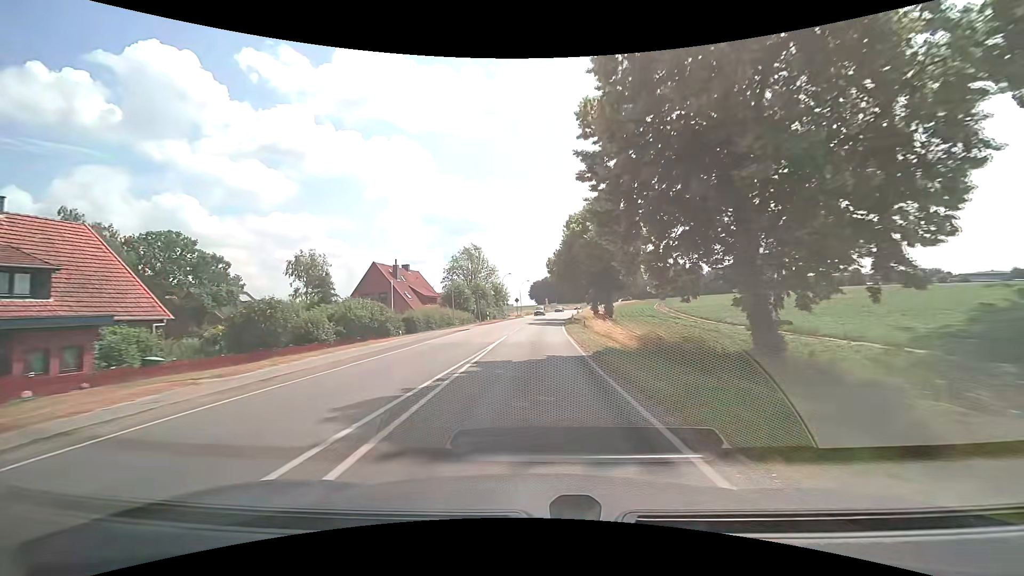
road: secondary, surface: asphalt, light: Day
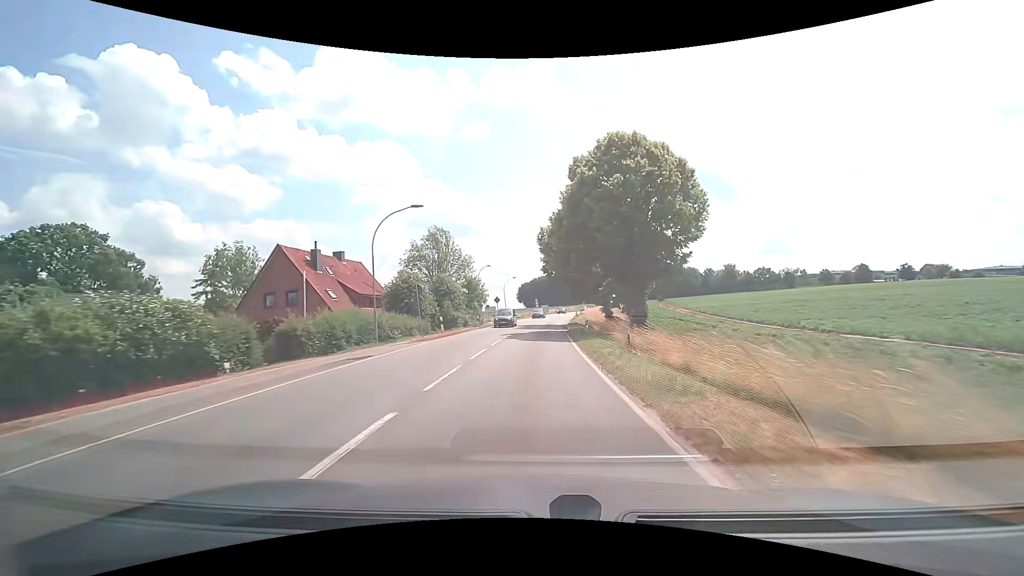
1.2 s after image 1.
(+0.3, +20.8) m; +2°
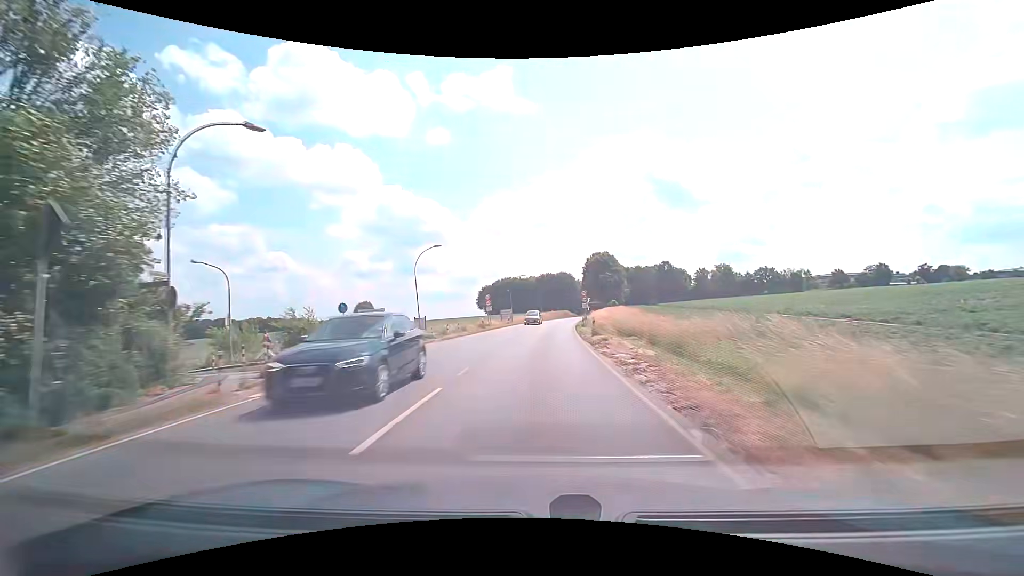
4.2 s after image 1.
(+1.3, +51.7) m; +3°
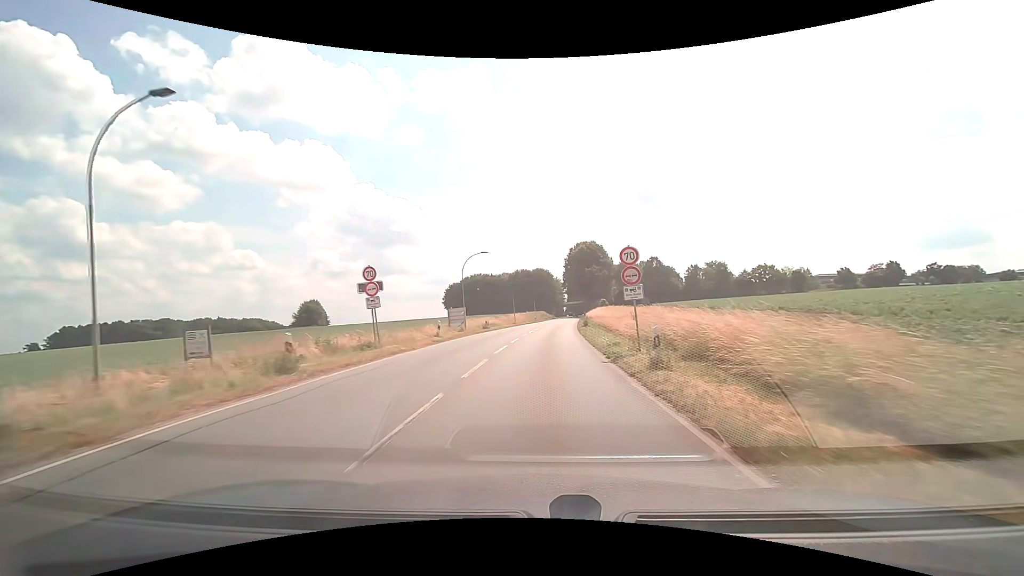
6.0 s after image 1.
(+1.0, +30.4) m; +3°
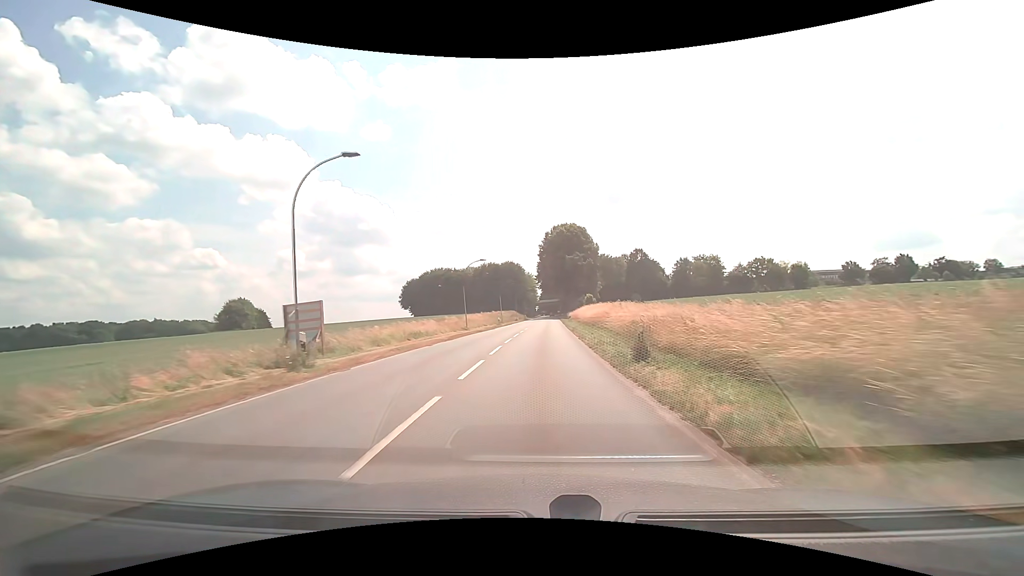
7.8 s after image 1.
(+0.9, +30.1) m; +3°
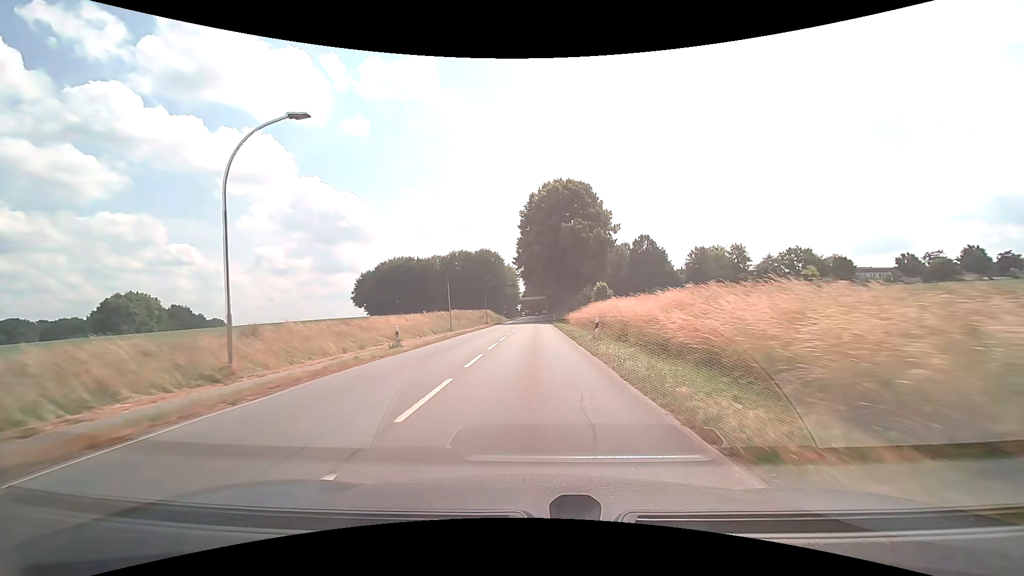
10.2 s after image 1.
(+0.8, +39.8) m; +2°
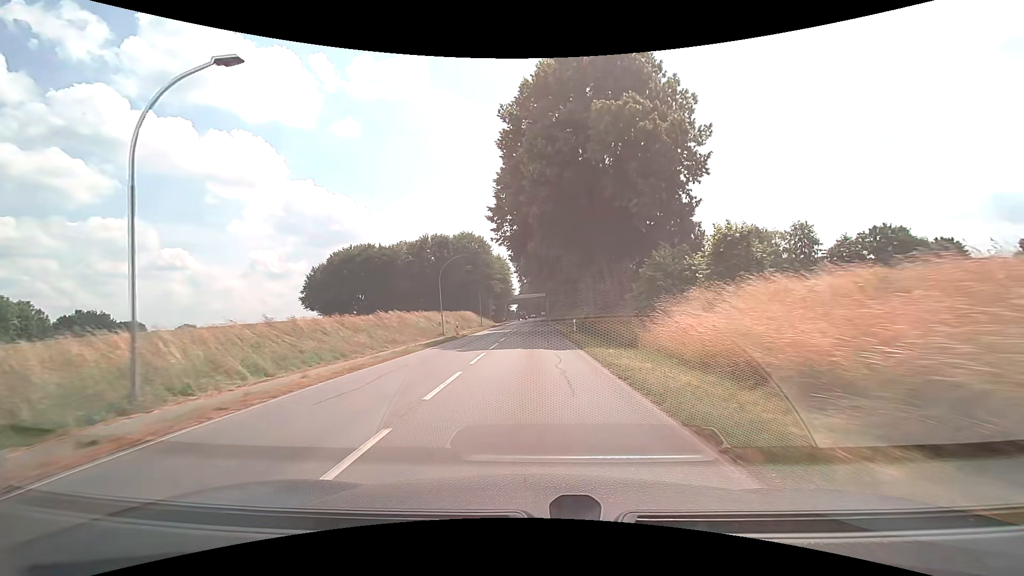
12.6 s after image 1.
(+0.2, +40.2) m; 0°
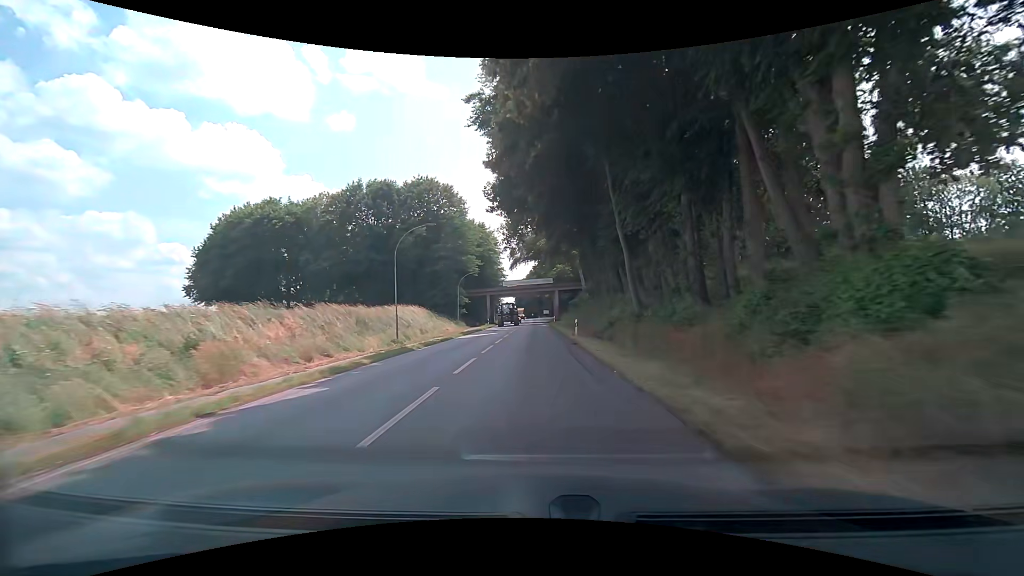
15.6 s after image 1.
(+0.1, +50.8) m; 0°
(0, +10) (0, +20) (0, +30) (0, +40) (0, +50) (0, +60) (0, +70) (0, +80) (0, +90) (0, +100) m
